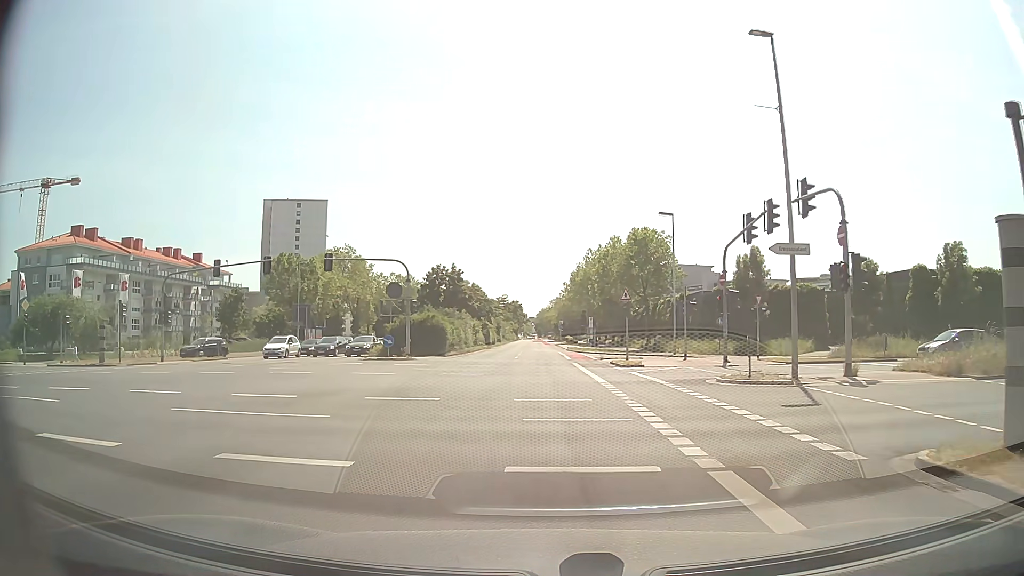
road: secondary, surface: asphalt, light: Day
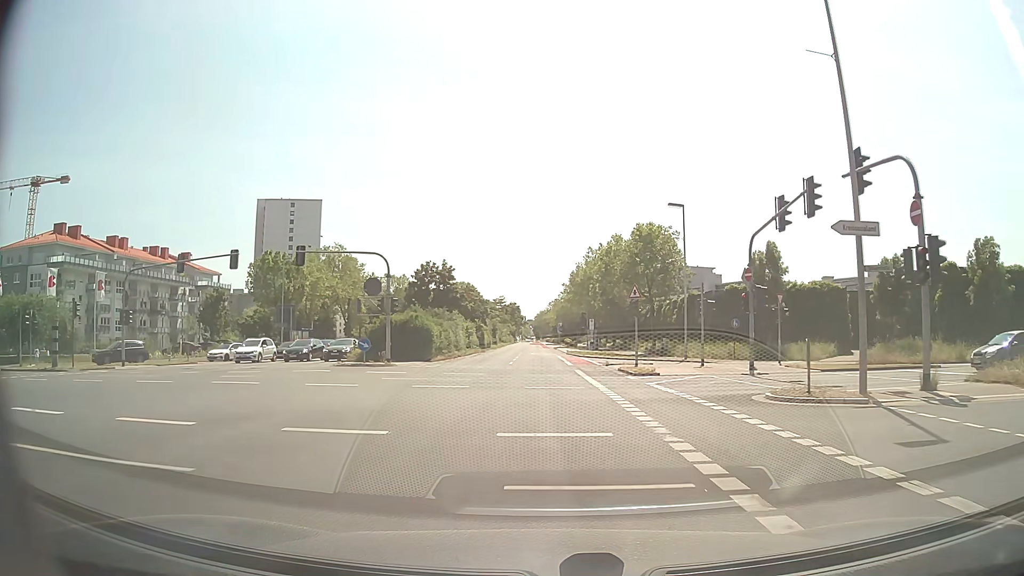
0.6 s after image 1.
(0.0, +4.6) m; +1°
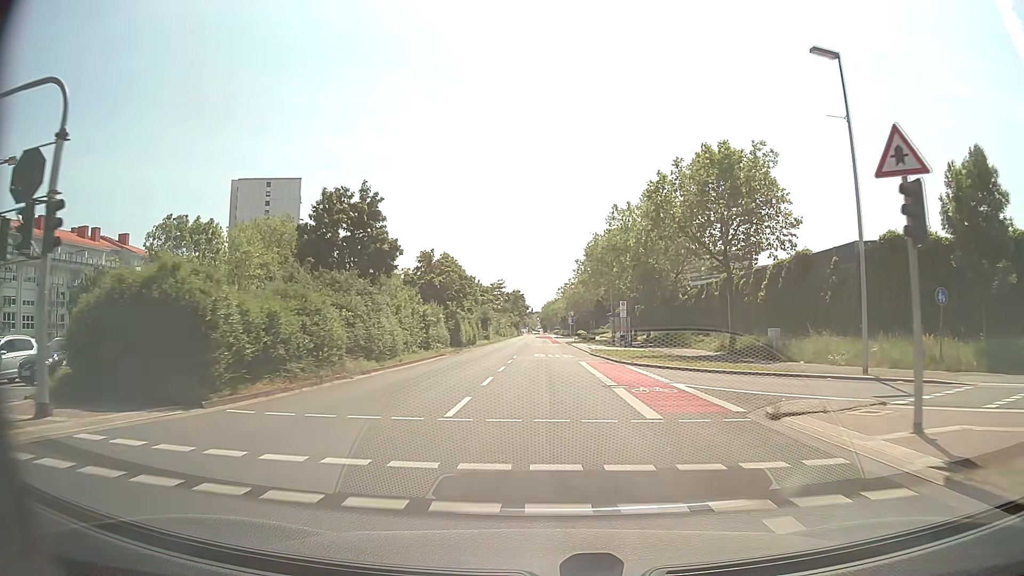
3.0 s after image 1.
(-0.3, +25.8) m; -1°
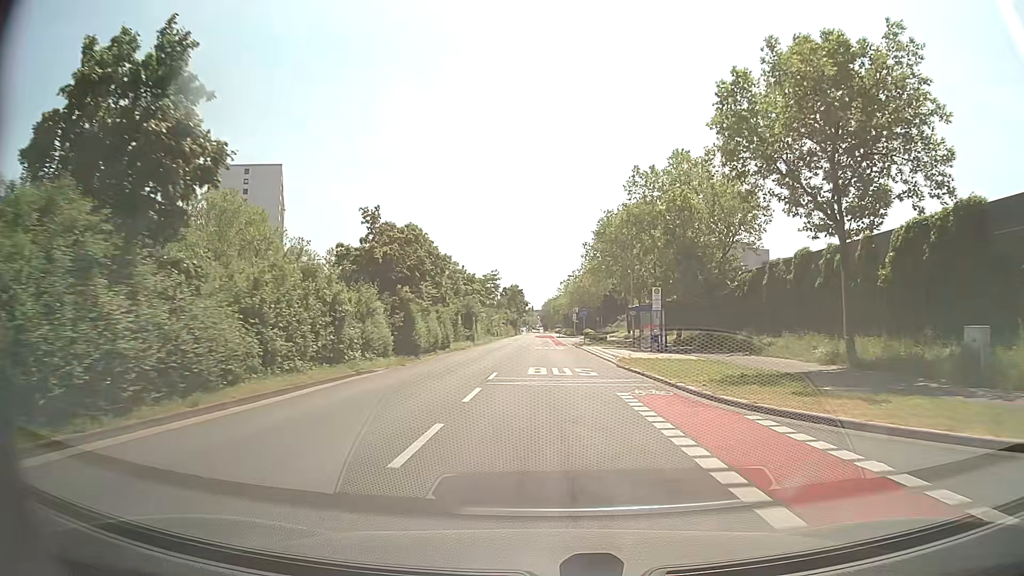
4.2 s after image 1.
(0.0, +16.0) m; 0°
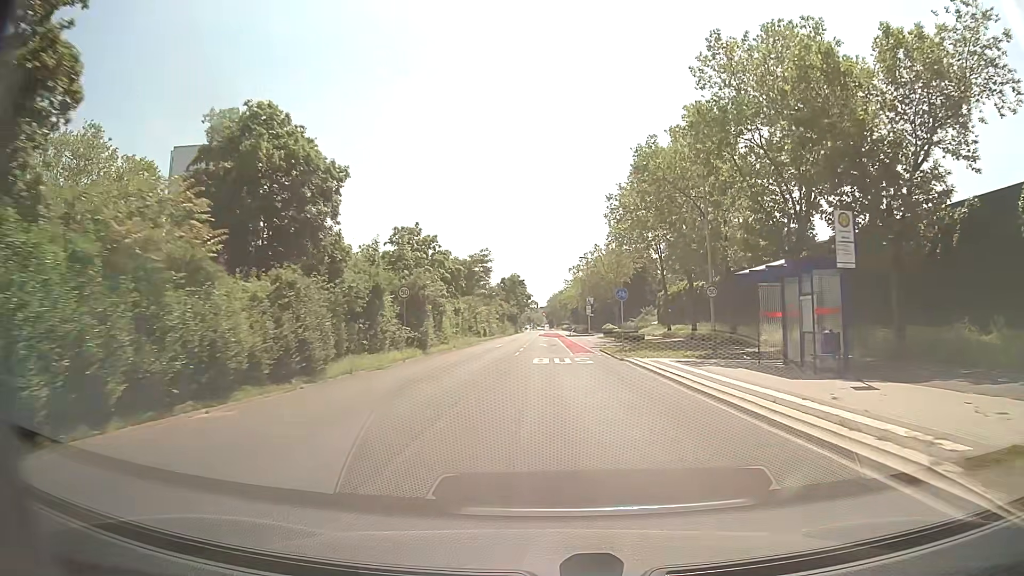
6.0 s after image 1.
(-0.1, +24.3) m; 0°
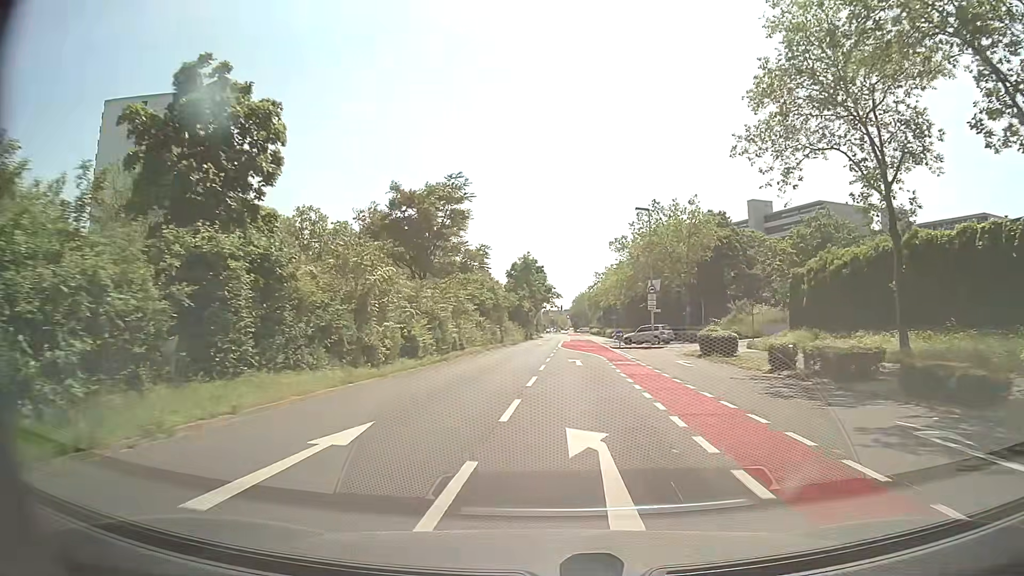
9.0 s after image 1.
(-0.3, +39.4) m; -2°
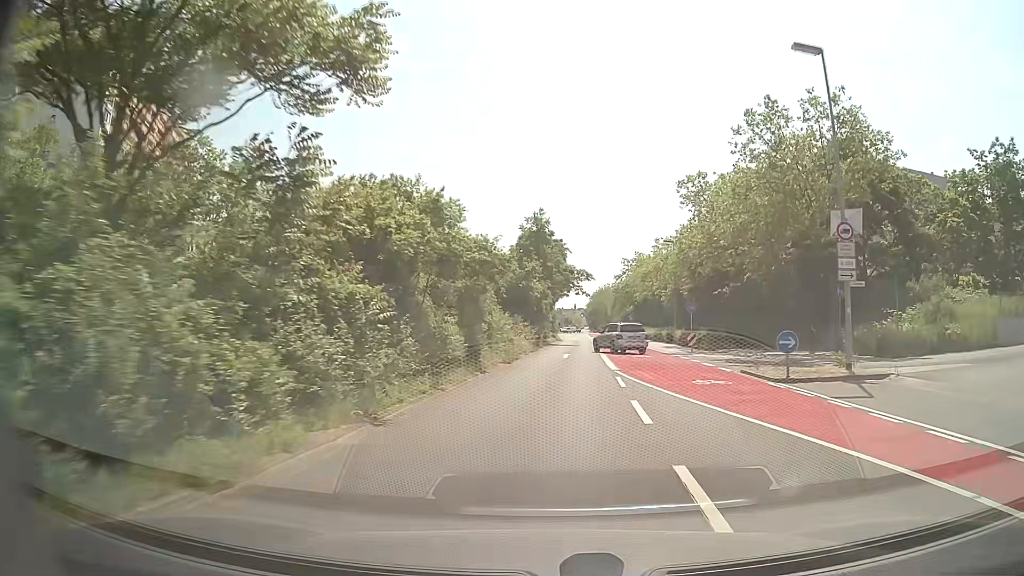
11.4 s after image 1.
(-0.6, +30.7) m; -1°
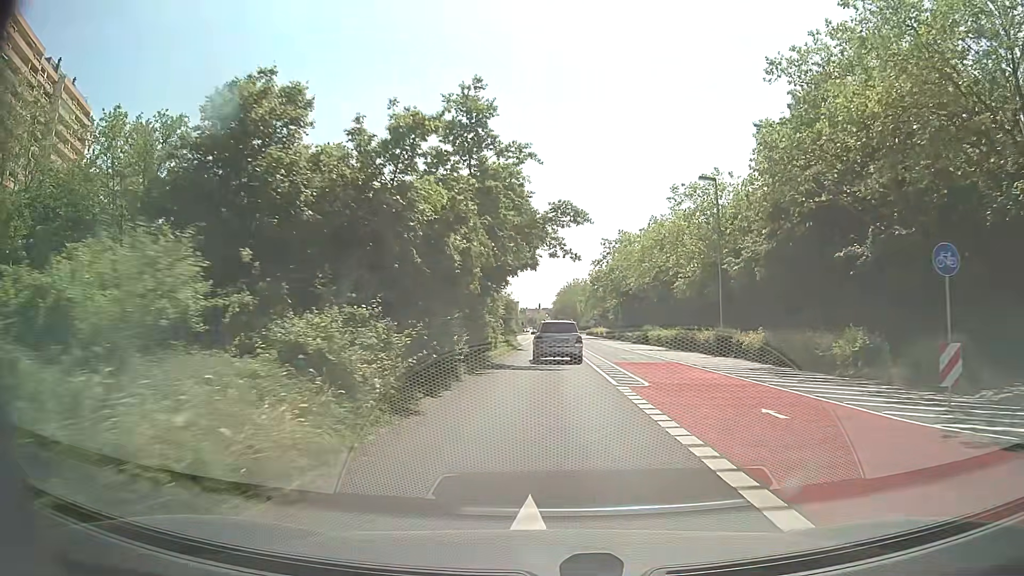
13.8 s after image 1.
(+1.1, +29.9) m; +3°
(0, +10) (0, +20) (0, +30) (0, +40) (0, +50) (0, +60) (0, +70) (0, +80) (0, +90) (0, +100) m
